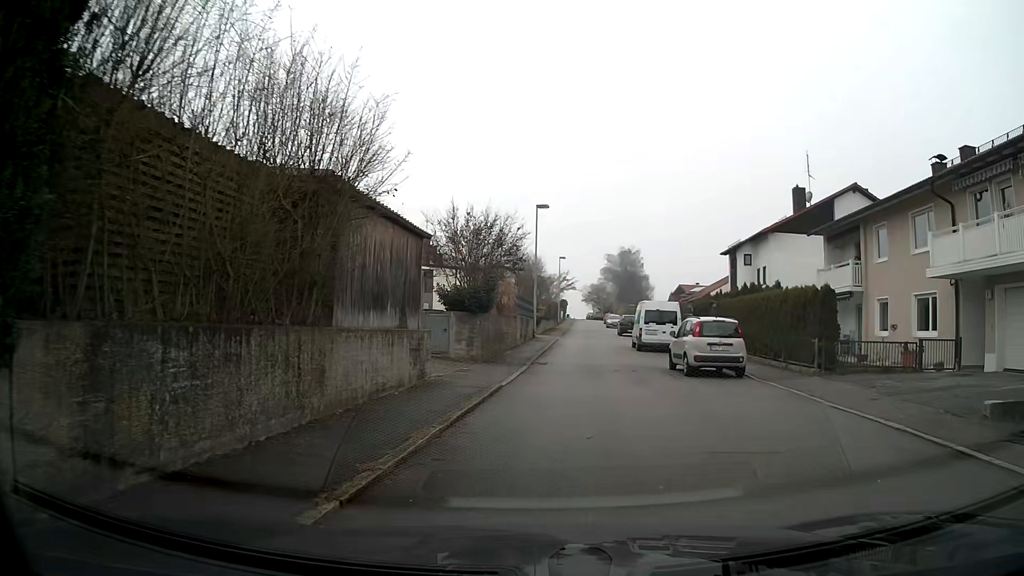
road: residential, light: Day
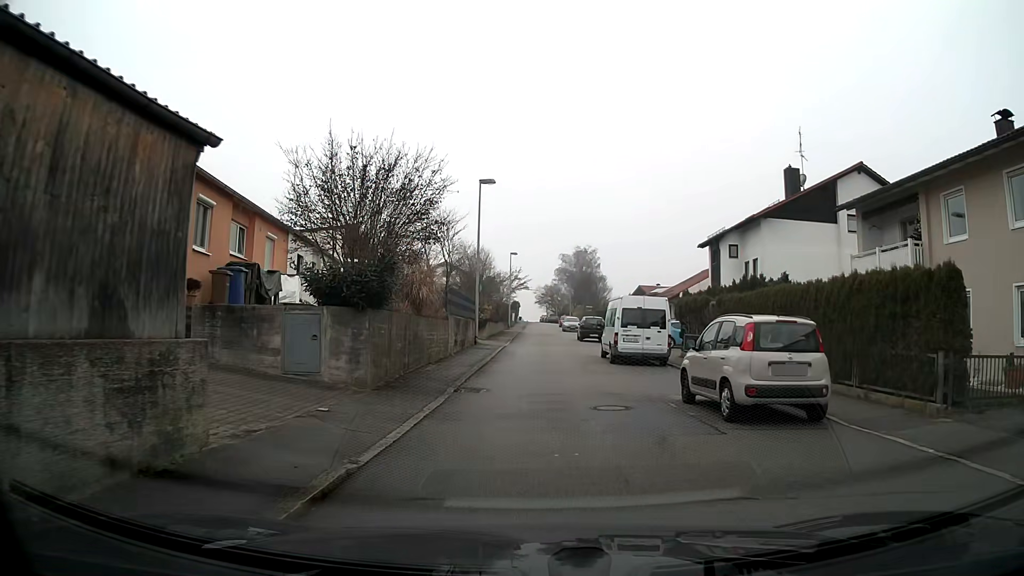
(+0.4, +8.2) m; +3°
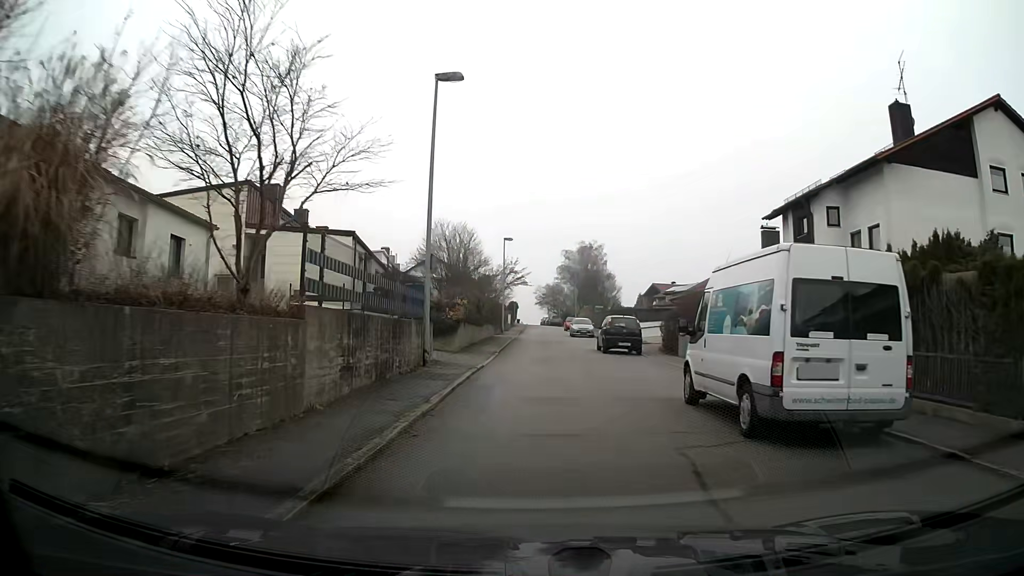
(0.0, +15.0) m; 0°
(0, +10) (0, +20) (0, +30) (0, +40) (+1, +50) (+1, +60) (+1, +70) (+3, +80) (+3, +90) (-5, +95) m
